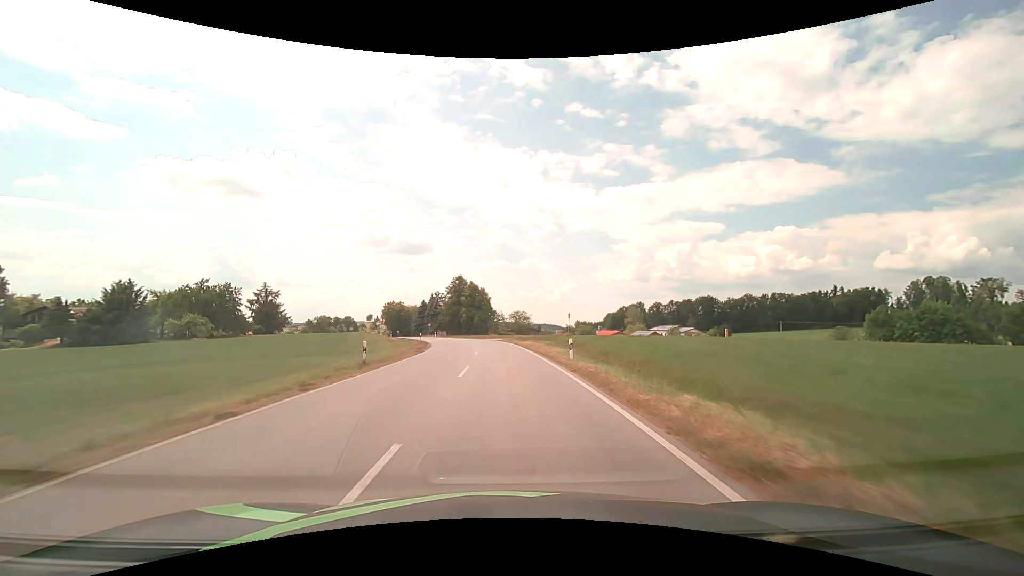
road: secondary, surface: asphalt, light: Day
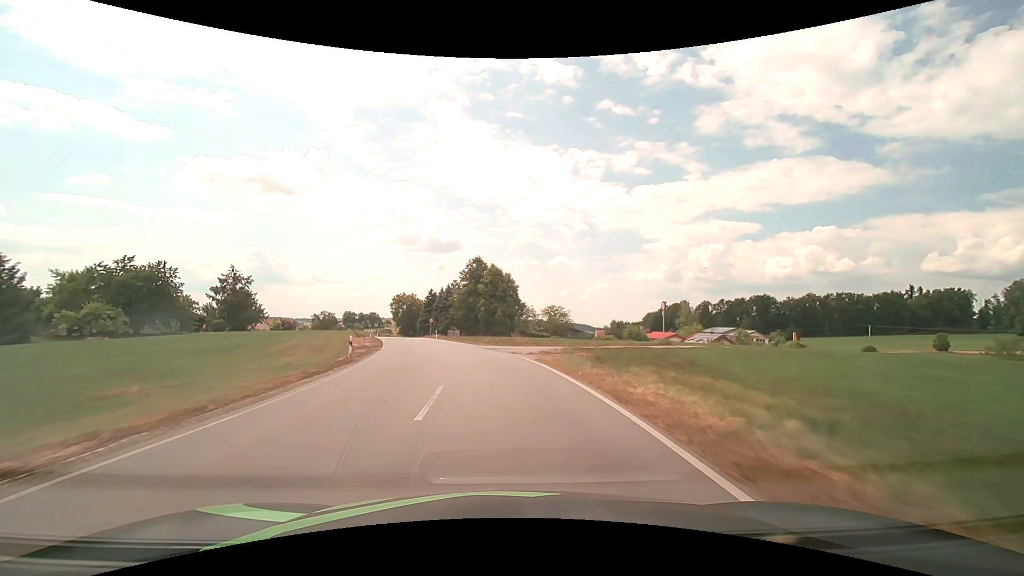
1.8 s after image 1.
(-0.6, +30.9) m; -3°
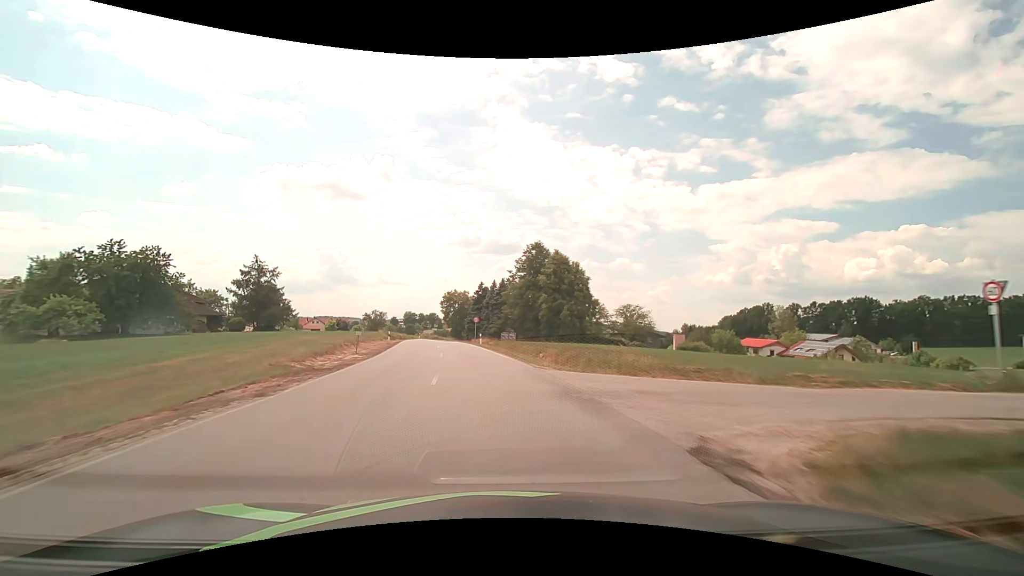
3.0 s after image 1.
(-1.0, +19.4) m; -6°
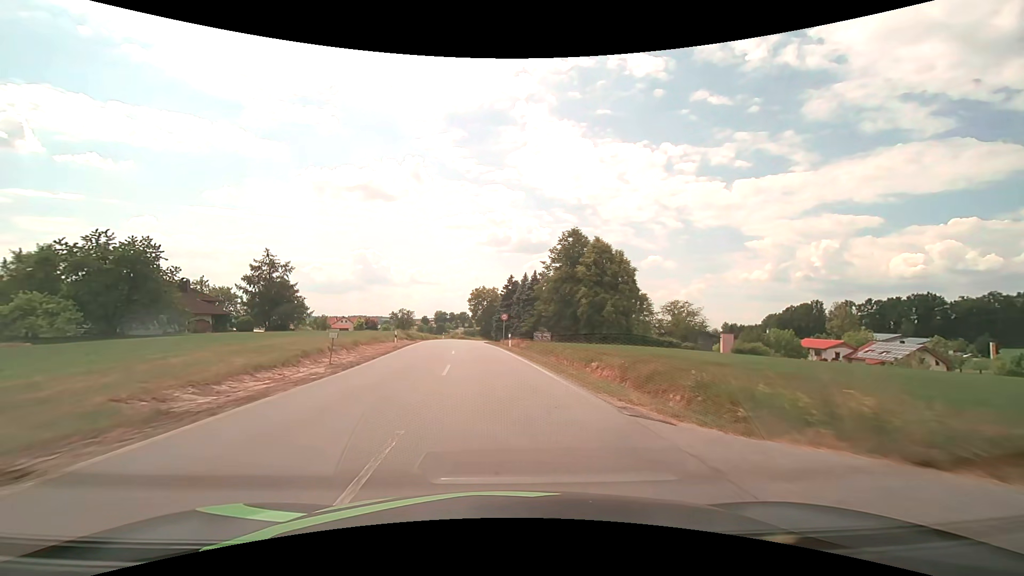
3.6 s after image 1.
(-0.3, +9.5) m; -4°
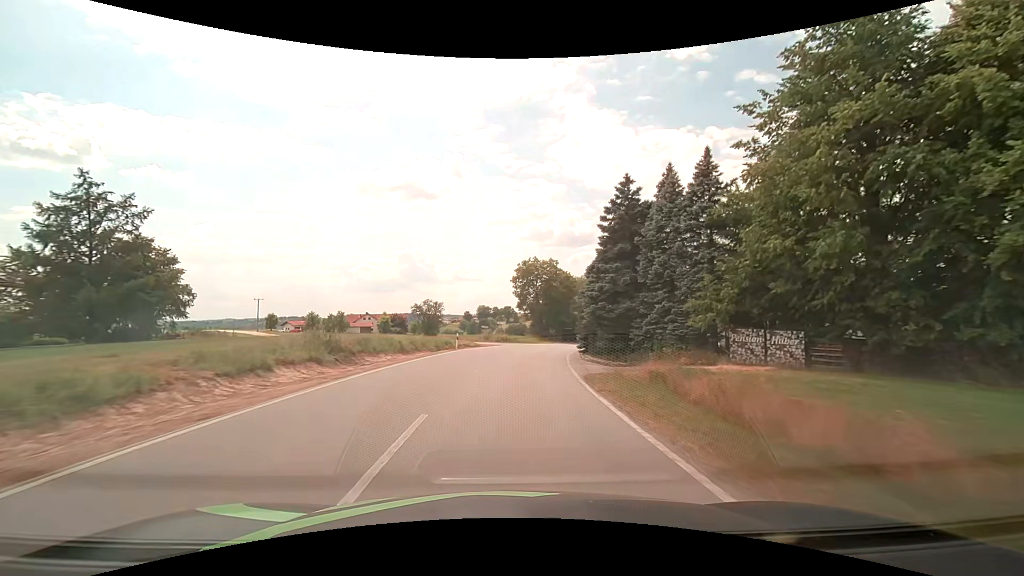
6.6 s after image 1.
(-3.6, +46.7) m; -5°
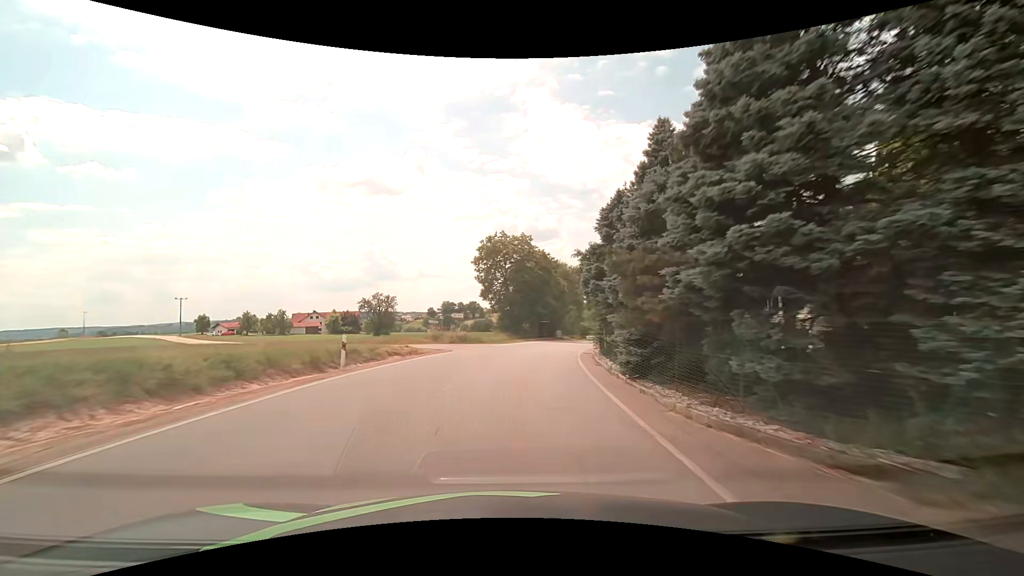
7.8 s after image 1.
(+0.6, +18.7) m; +4°
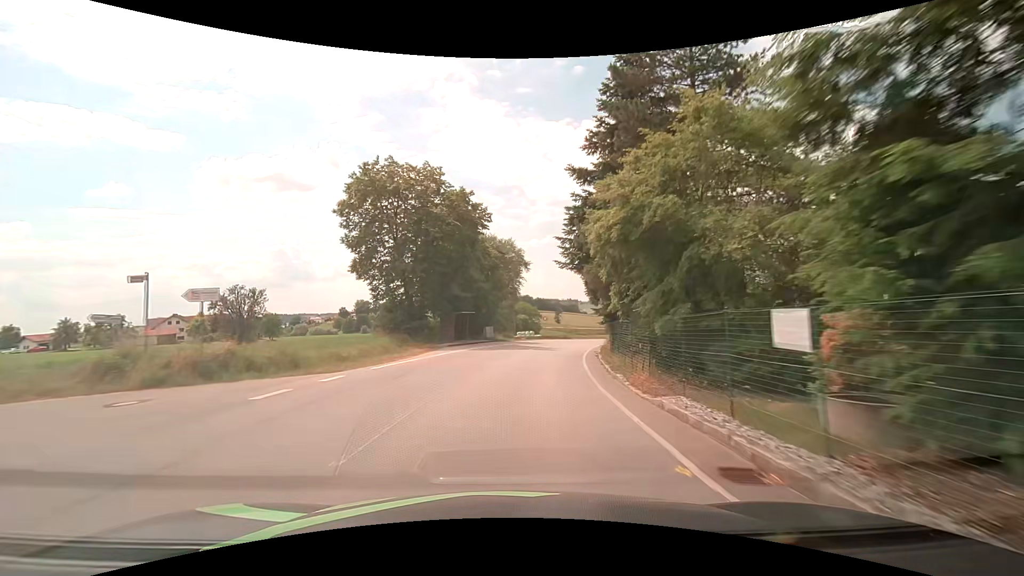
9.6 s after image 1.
(+1.9, +27.9) m; +9°
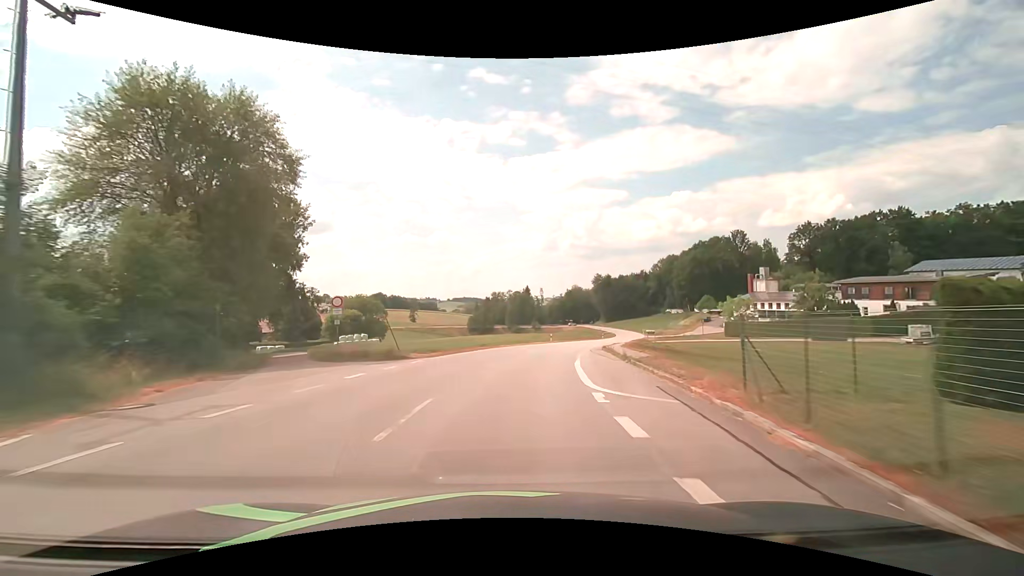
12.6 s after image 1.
(+6.6, +45.7) m; +15°
(0, +10) (+1, +20) (+3, +30) (+5, +40) (+8, +49) (+11, +59) (+14, +68) (+18, +77) (+22, +87) (+25, +96) m
